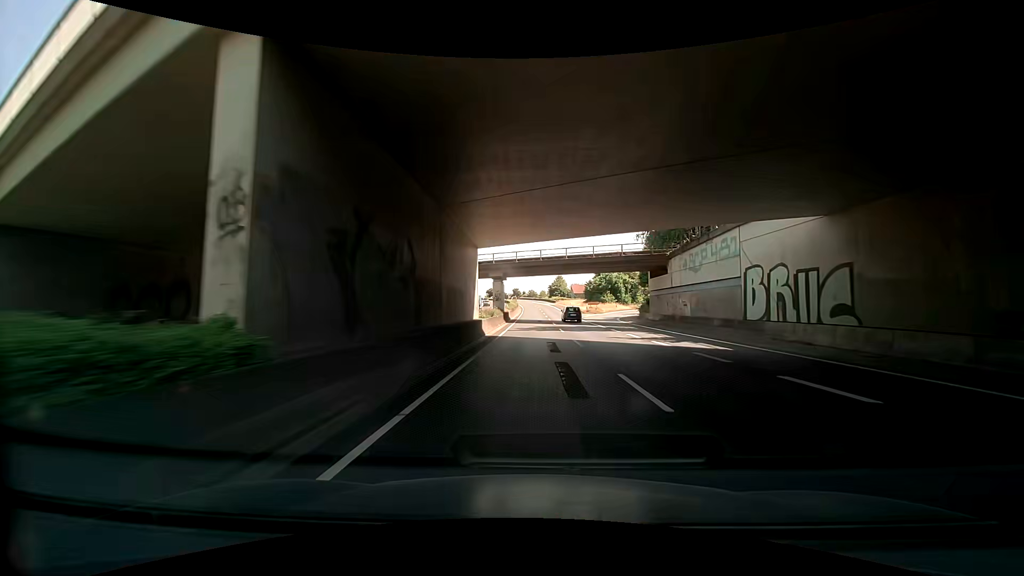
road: trunk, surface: asphalt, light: Day
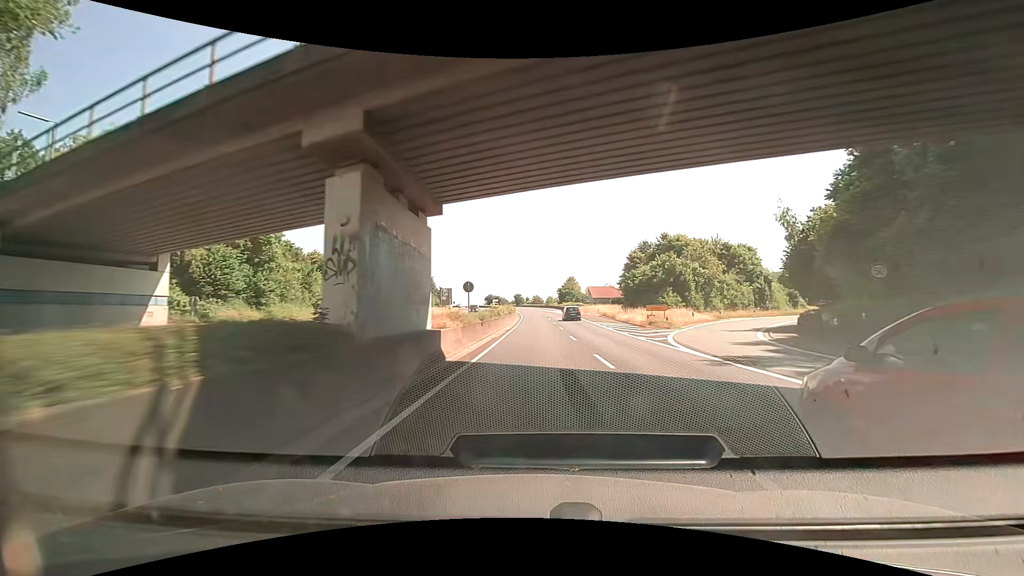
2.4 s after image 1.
(+0.1, +42.9) m; -1°
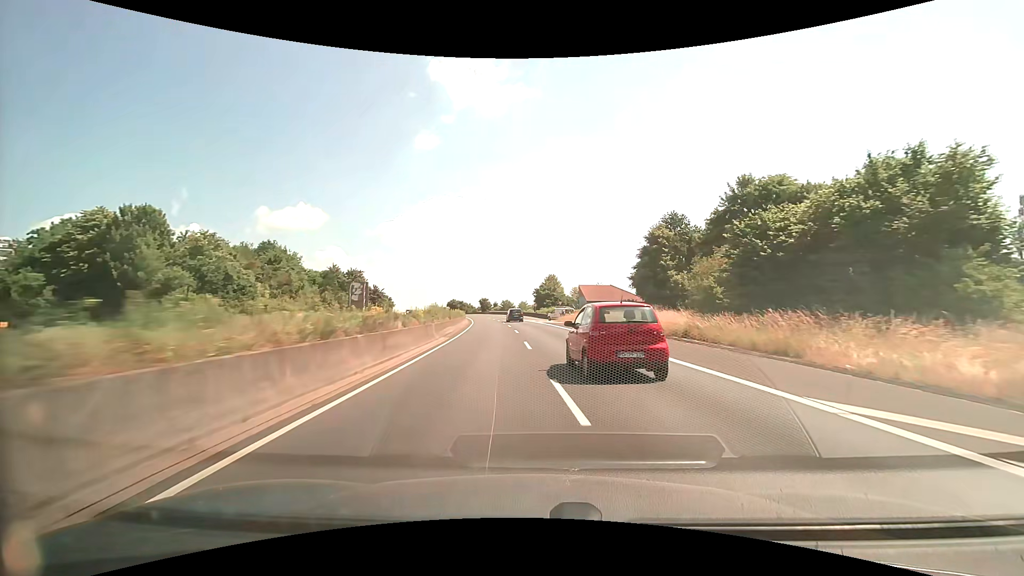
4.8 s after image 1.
(+1.0, +42.6) m; +3°
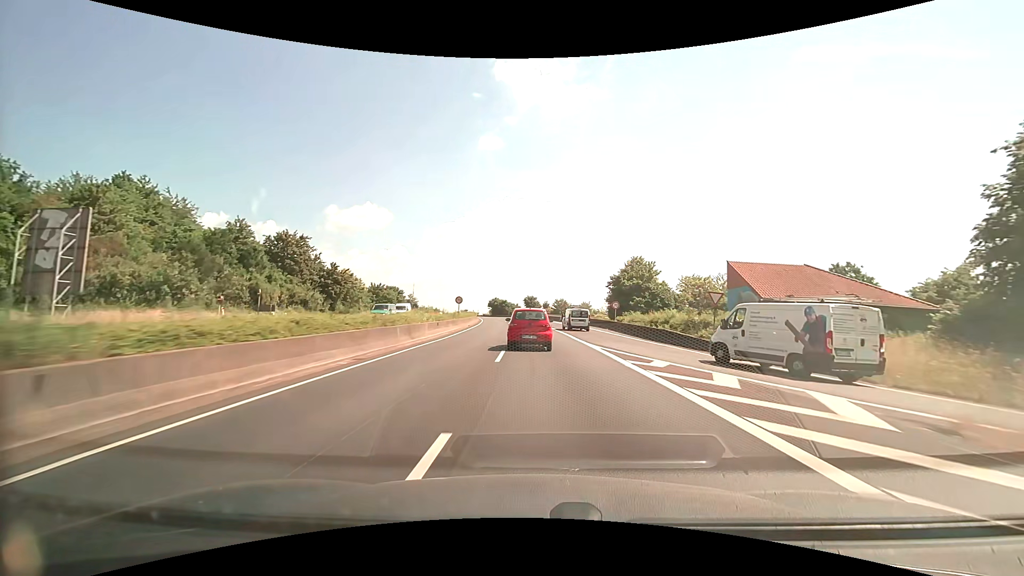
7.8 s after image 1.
(-1.7, +52.8) m; -6°
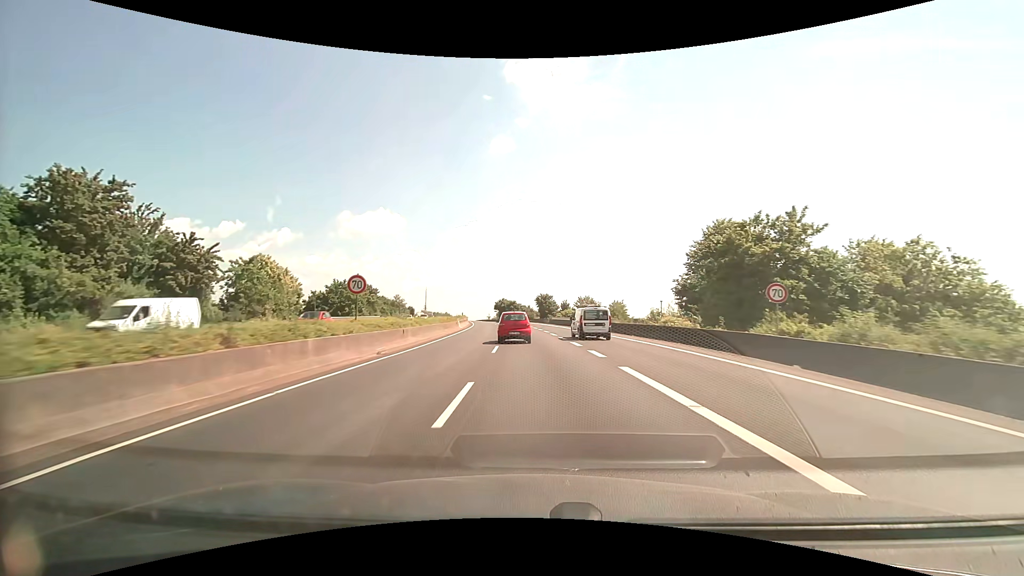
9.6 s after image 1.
(-0.3, +32.0) m; -2°
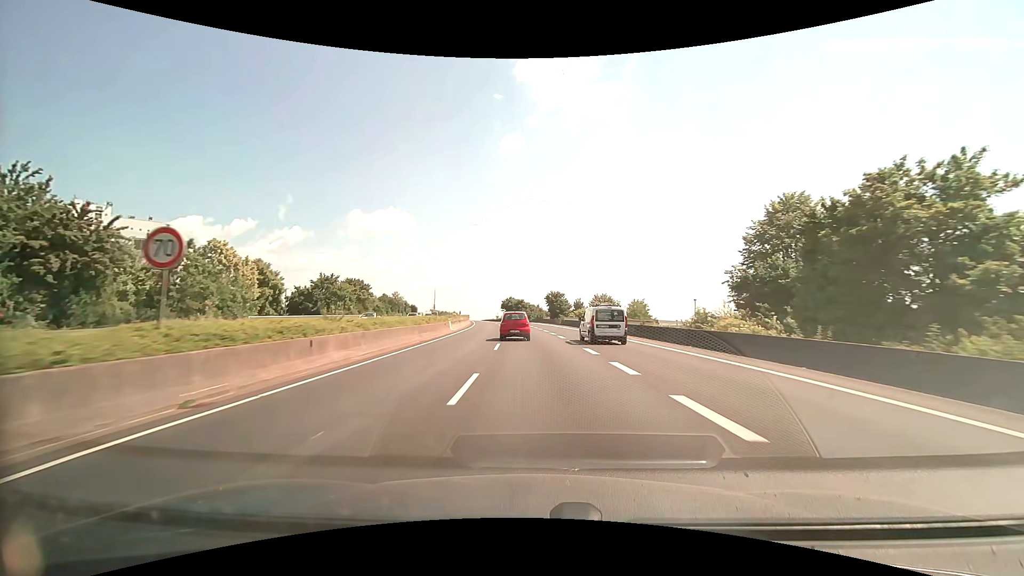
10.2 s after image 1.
(-0.1, +10.7) m; -1°
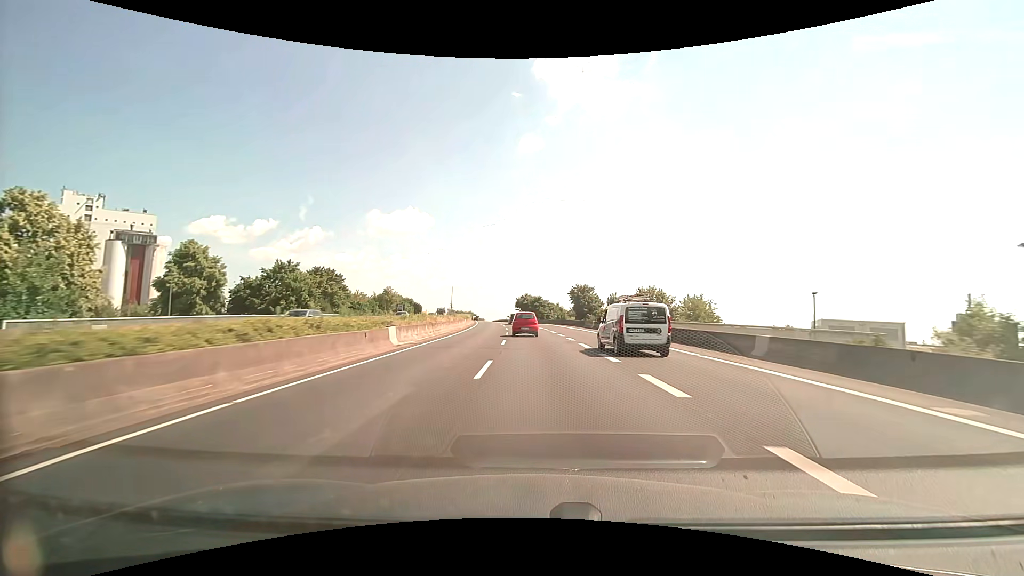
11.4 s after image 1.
(-0.4, +21.4) m; -2°
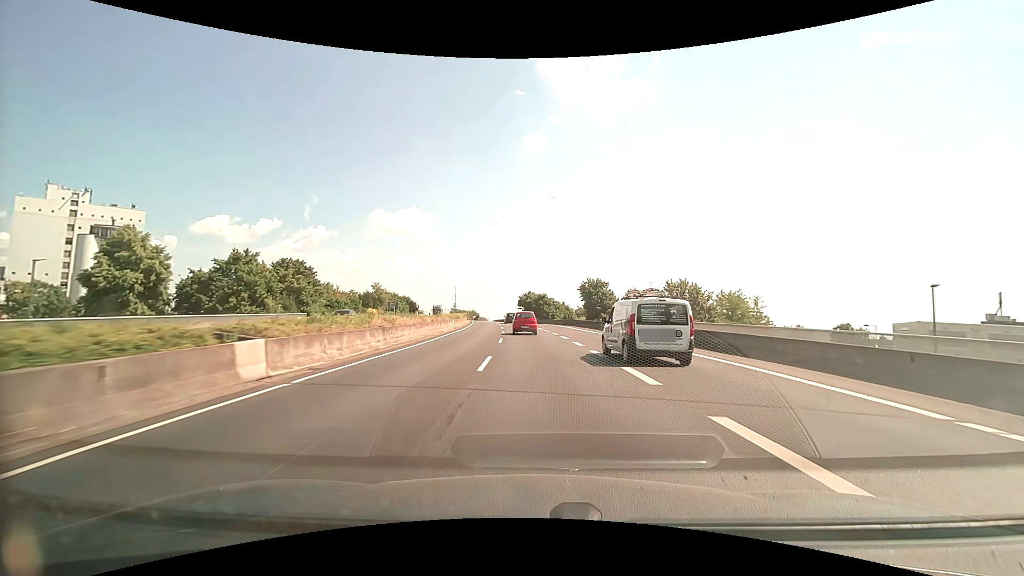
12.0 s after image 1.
(0.0, +10.6) m; 0°
(0, +10) (0, +20) (0, +30) (-1, +40) (-2, +50) (-2, +60) (-3, +70) (-5, +80) (-6, +90) (-7, +100) m
